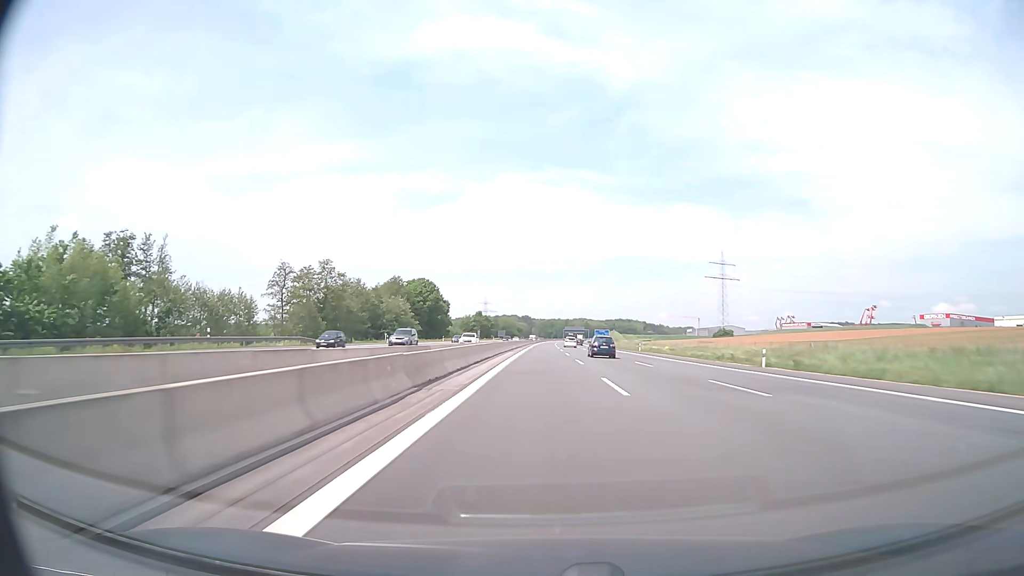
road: motorway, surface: asphalt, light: Day
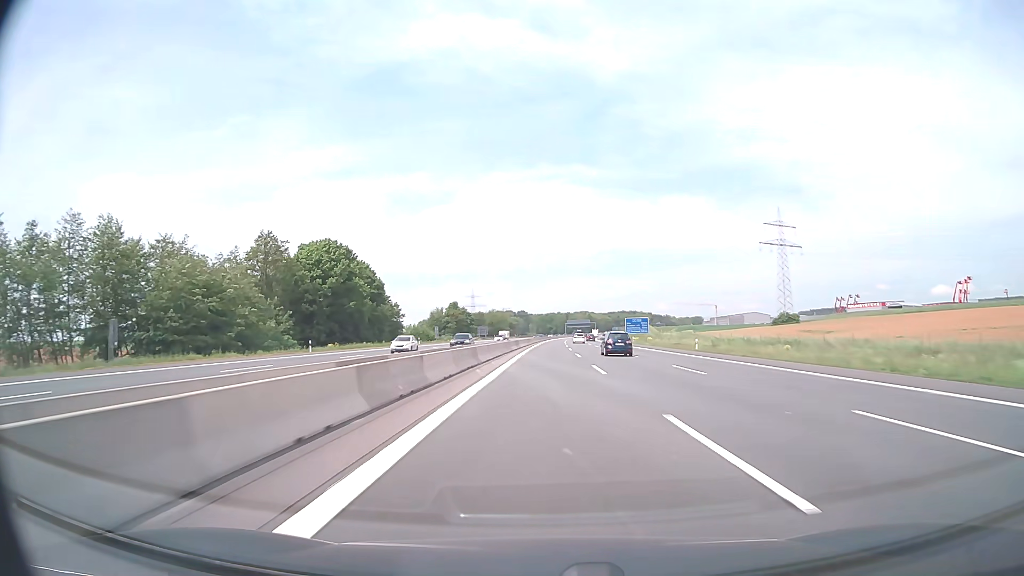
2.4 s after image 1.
(0.0, +82.4) m; 0°
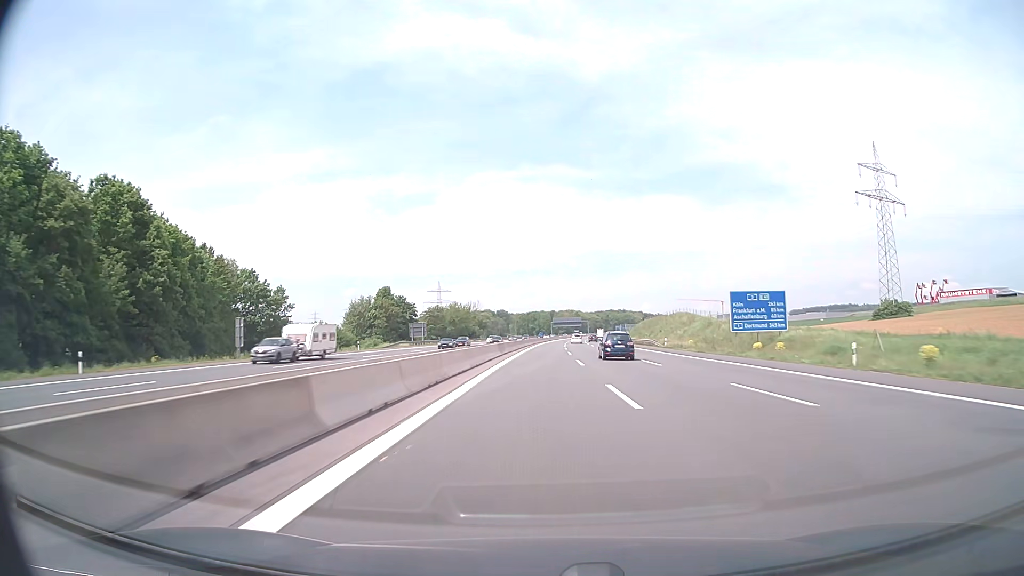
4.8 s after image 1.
(+1.1, +82.5) m; +2°
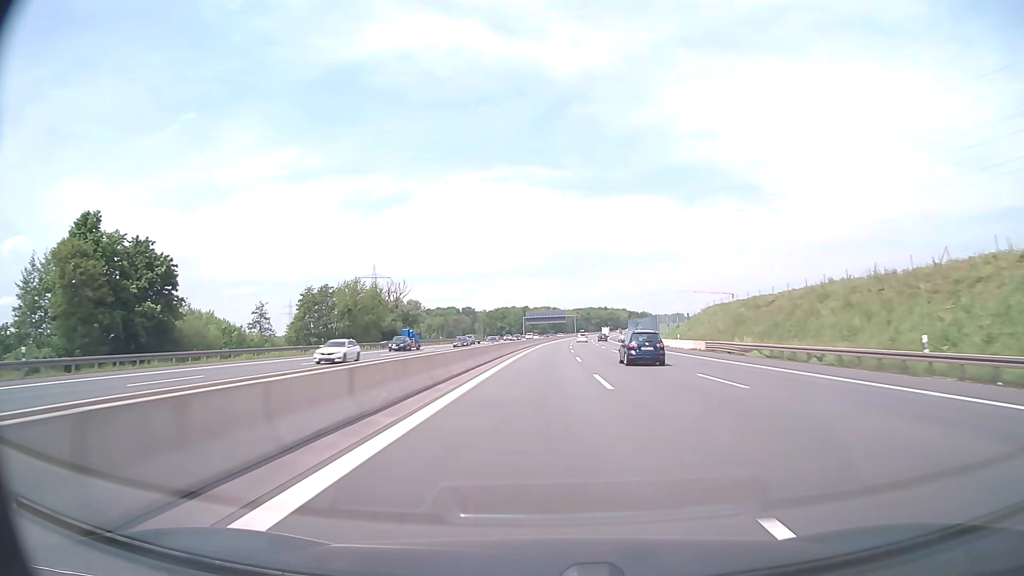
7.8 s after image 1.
(+1.5, +103.2) m; +2°
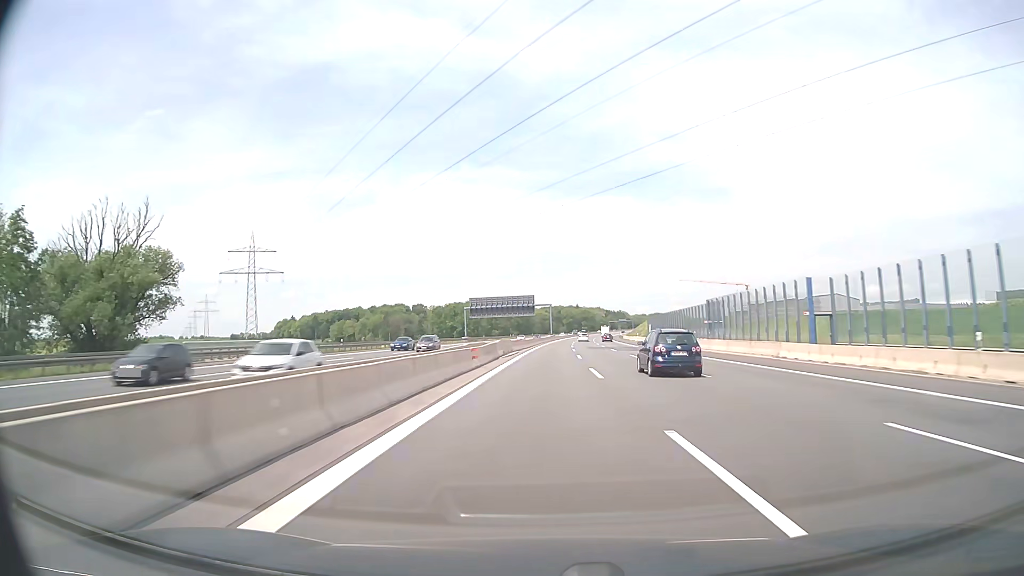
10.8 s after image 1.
(+2.6, +103.1) m; +3°
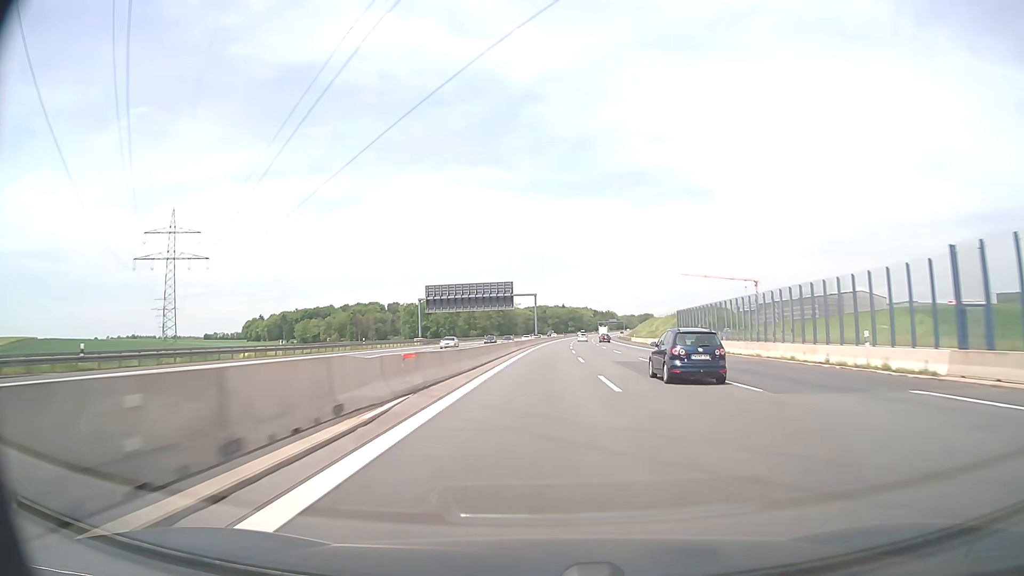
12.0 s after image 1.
(+0.5, +41.3) m; +1°
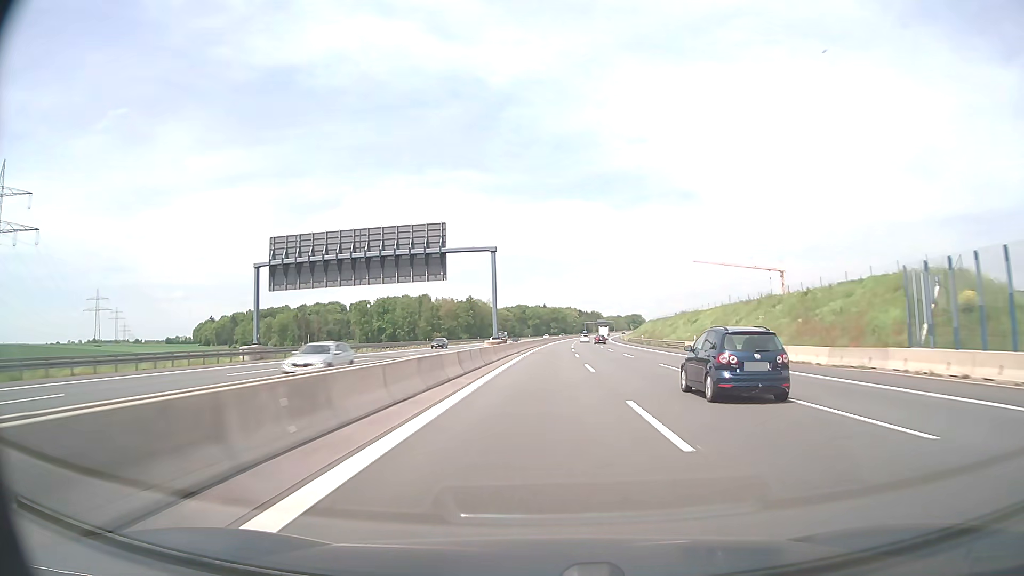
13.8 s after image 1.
(+1.0, +61.9) m; +2°
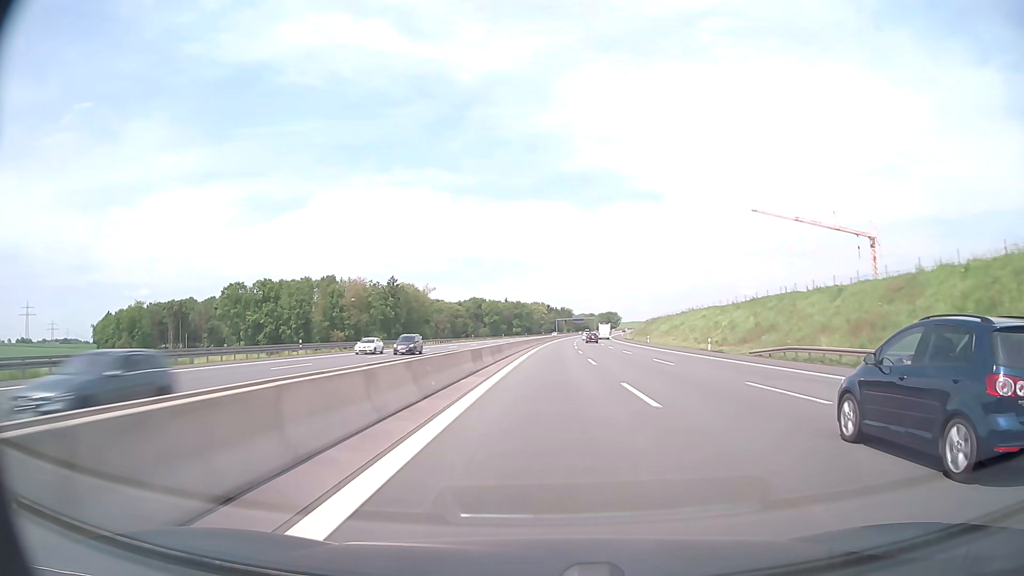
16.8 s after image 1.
(+2.3, +103.0) m; +3°
(0, +10) (0, +20) (0, +30) (0, +40) (+1, +50) (+1, +60) (+1, +70) (+2, +80) (+2, +90) (+3, +100) m
